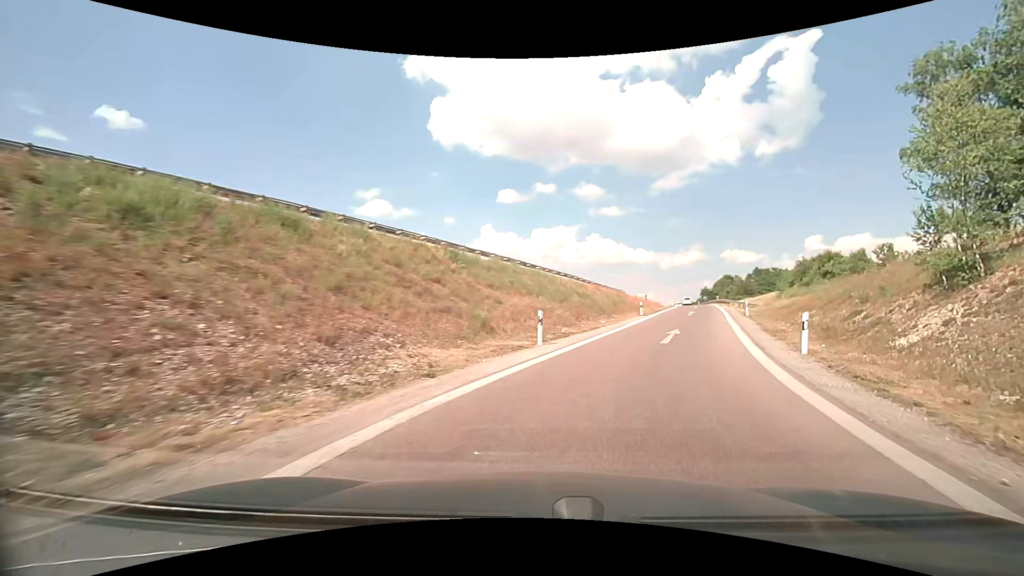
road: motorway_link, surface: asphalt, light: Day
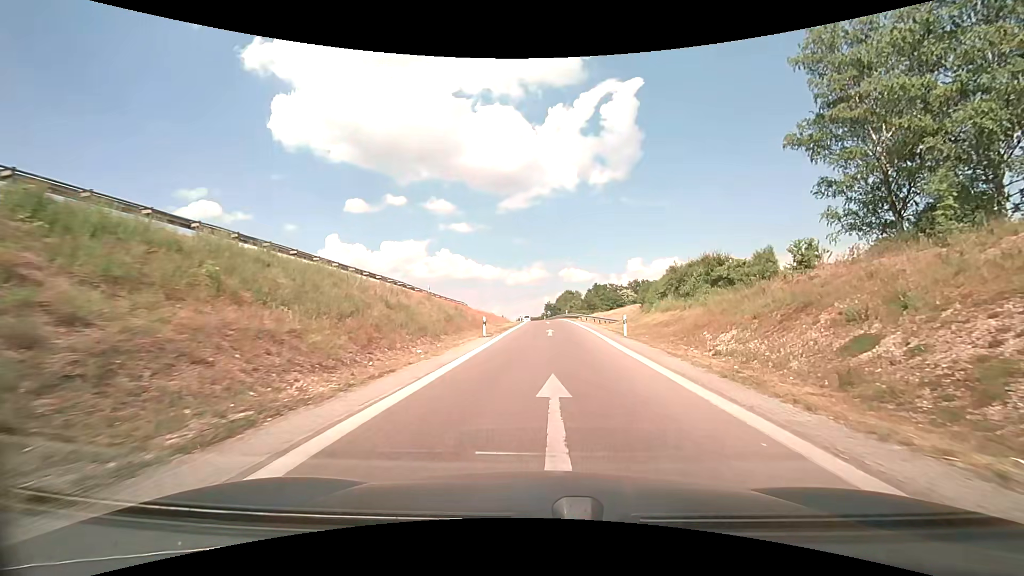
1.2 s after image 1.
(+2.5, +13.0) m; +19°
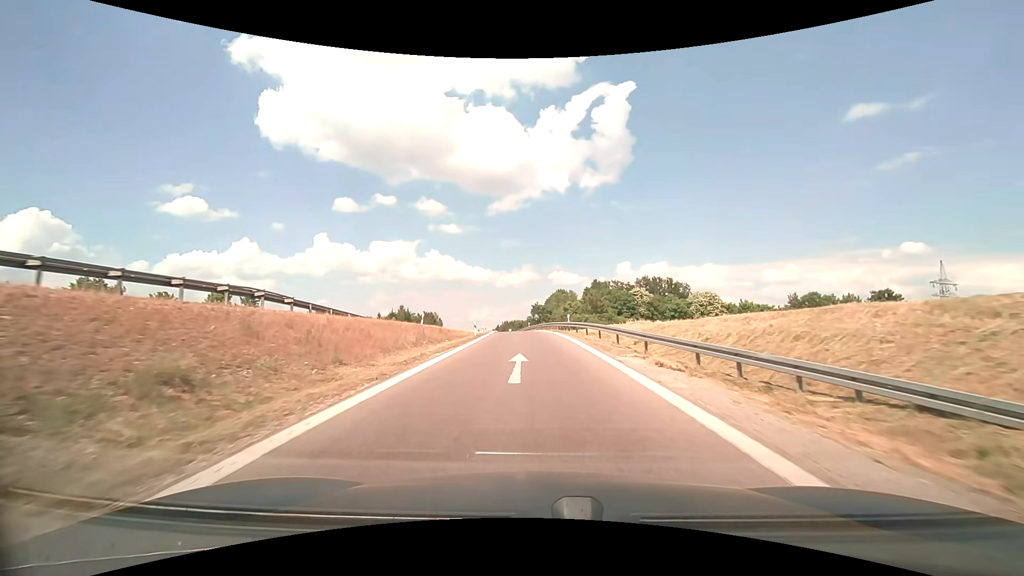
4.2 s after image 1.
(+1.3, +39.2) m; +1°
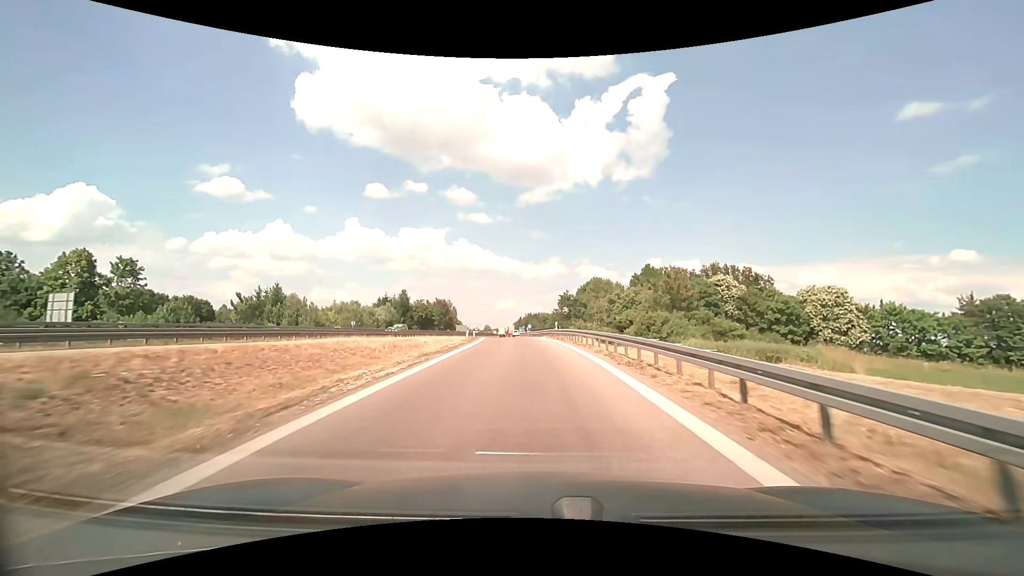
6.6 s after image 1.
(-0.7, +36.3) m; -3°
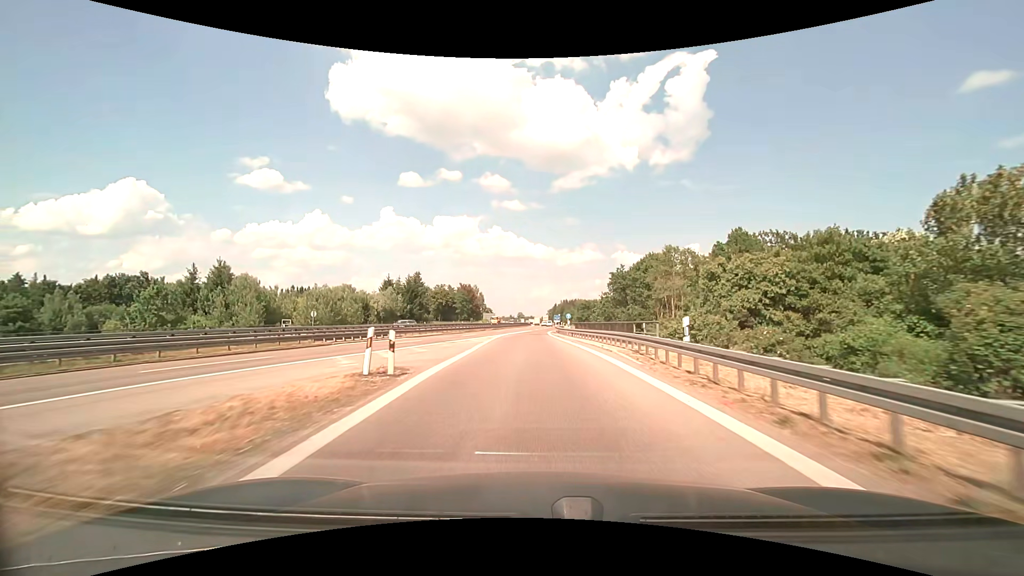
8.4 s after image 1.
(-1.0, +29.5) m; -4°
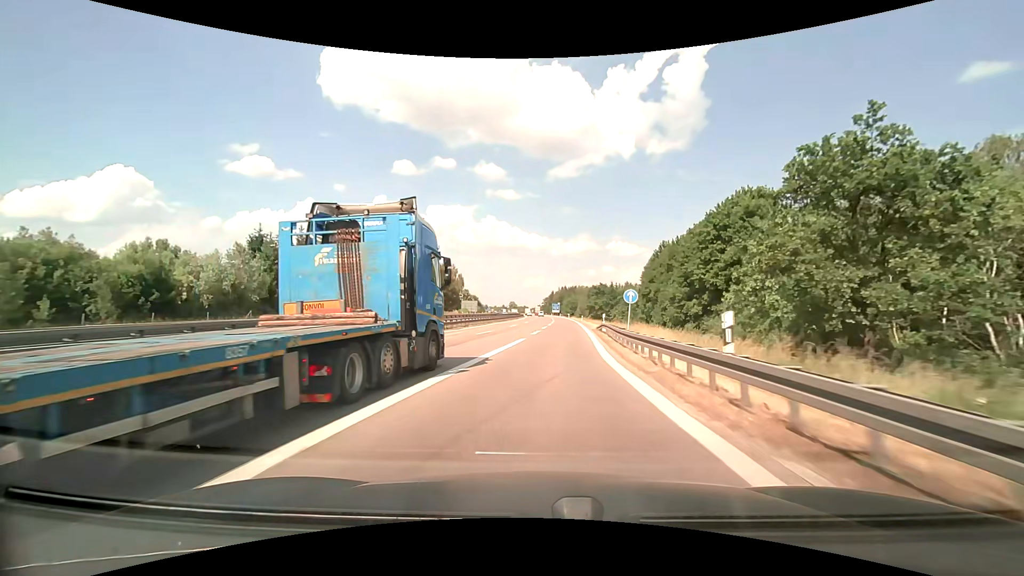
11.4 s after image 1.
(-0.6, +53.5) m; +1°
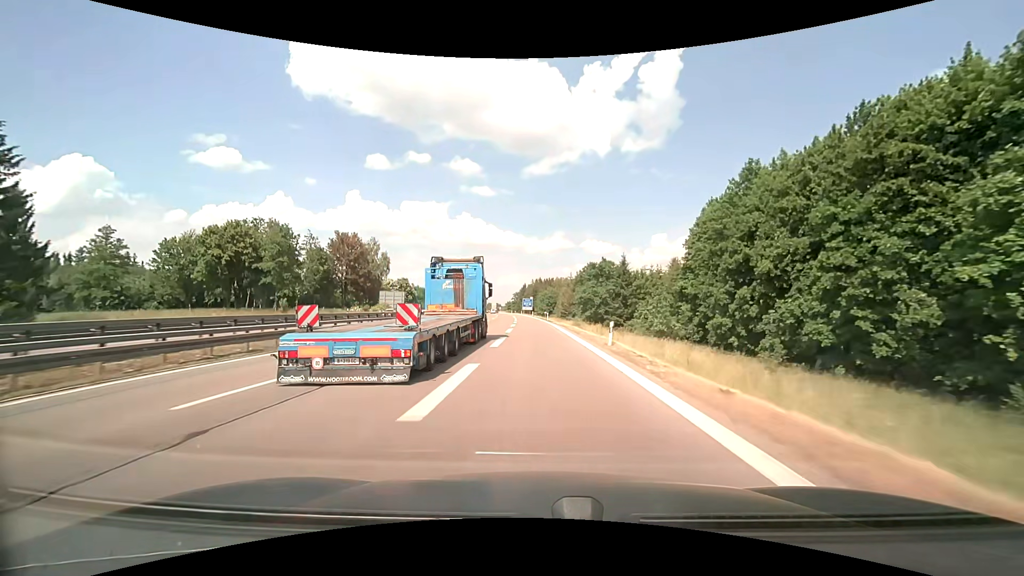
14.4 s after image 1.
(+3.1, +61.1) m; +3°
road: motorway
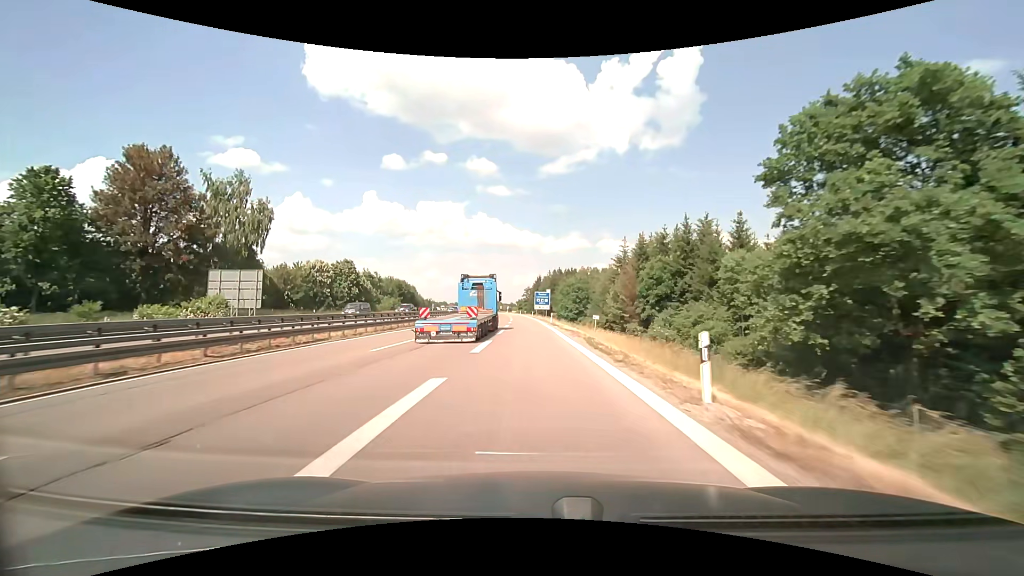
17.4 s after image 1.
(-0.9, +62.4) m; -2°
(0, +10) (0, +20) (0, +30) (-1, +40) (-1, +50) (-2, +60) (-2, +70) (-3, +80) (-4, +90) (-5, +100) m
